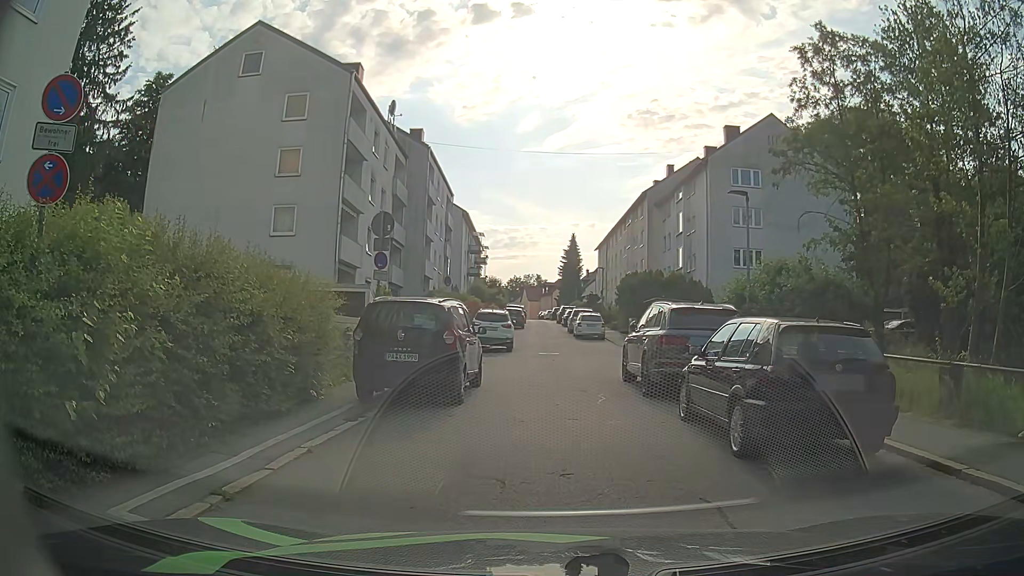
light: Day
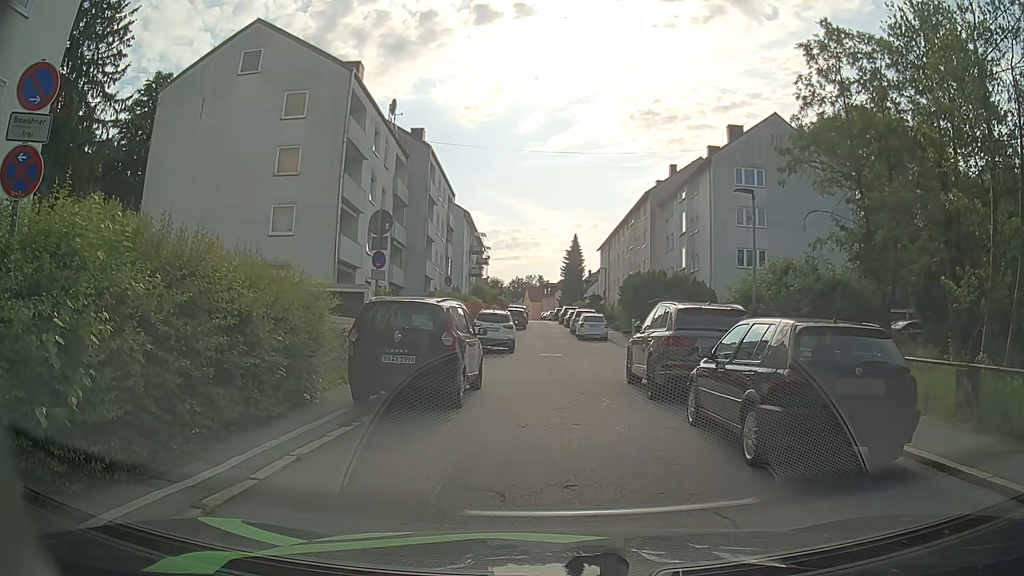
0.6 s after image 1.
(0.0, +0.4) m; 0°
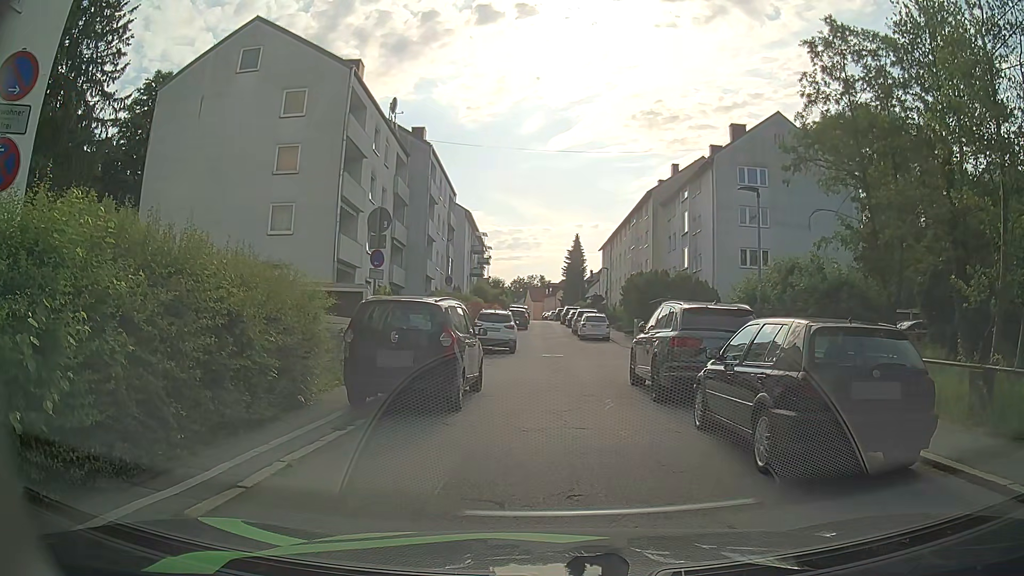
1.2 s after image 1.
(0.0, +0.3) m; 0°
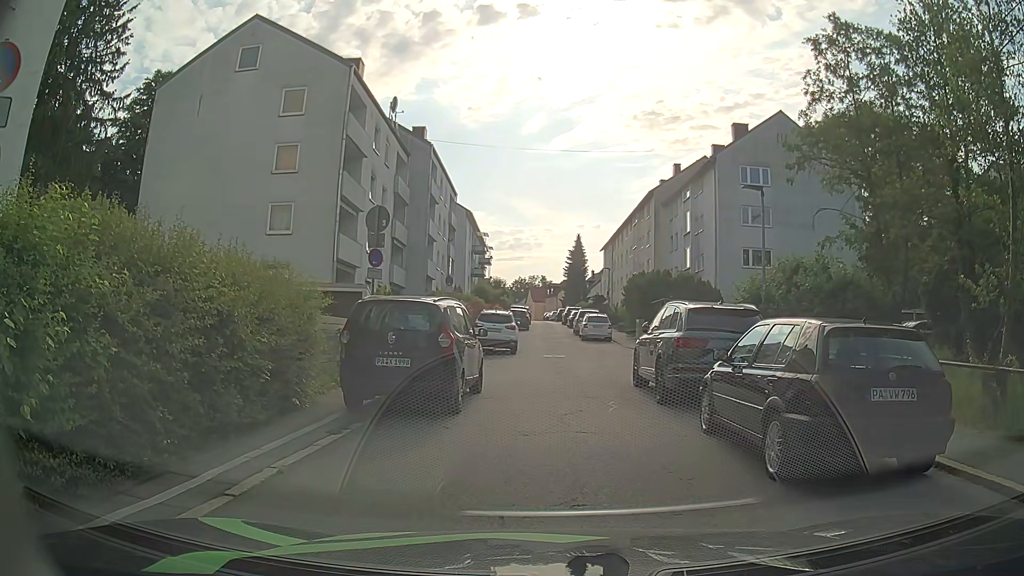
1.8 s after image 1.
(0.0, +0.3) m; 0°
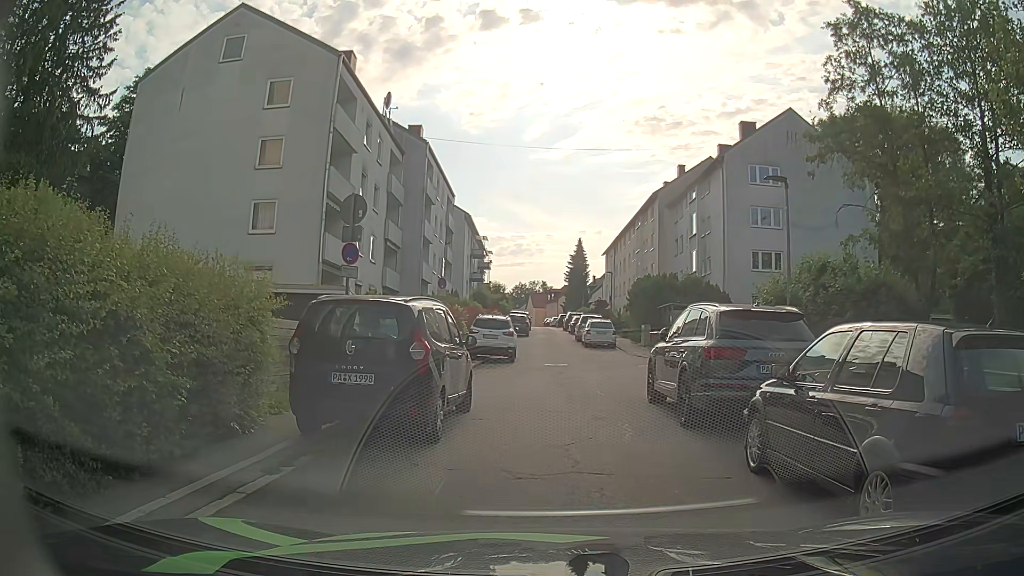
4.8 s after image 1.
(0.0, +2.0) m; -1°
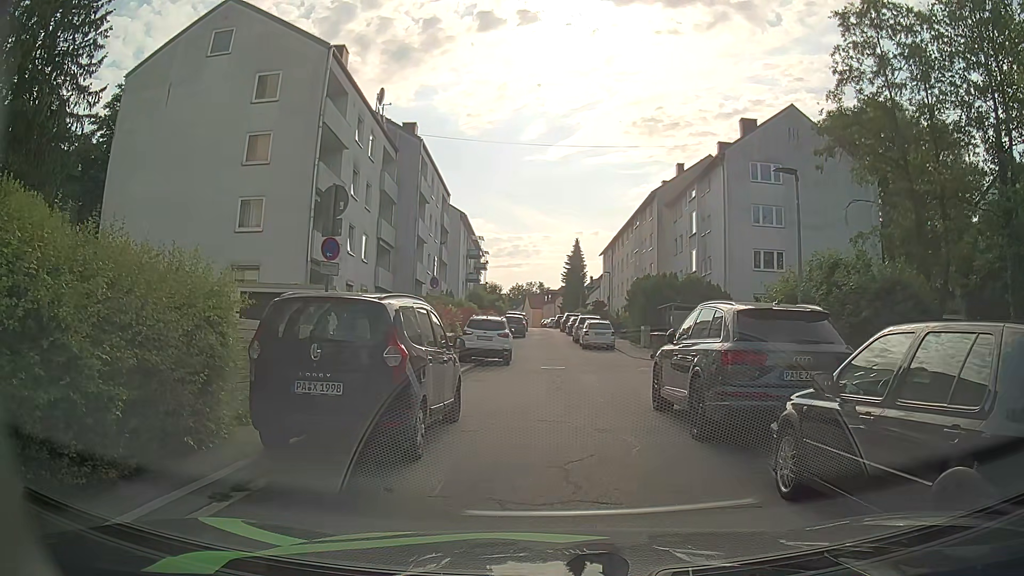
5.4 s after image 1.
(0.0, +1.0) m; +2°
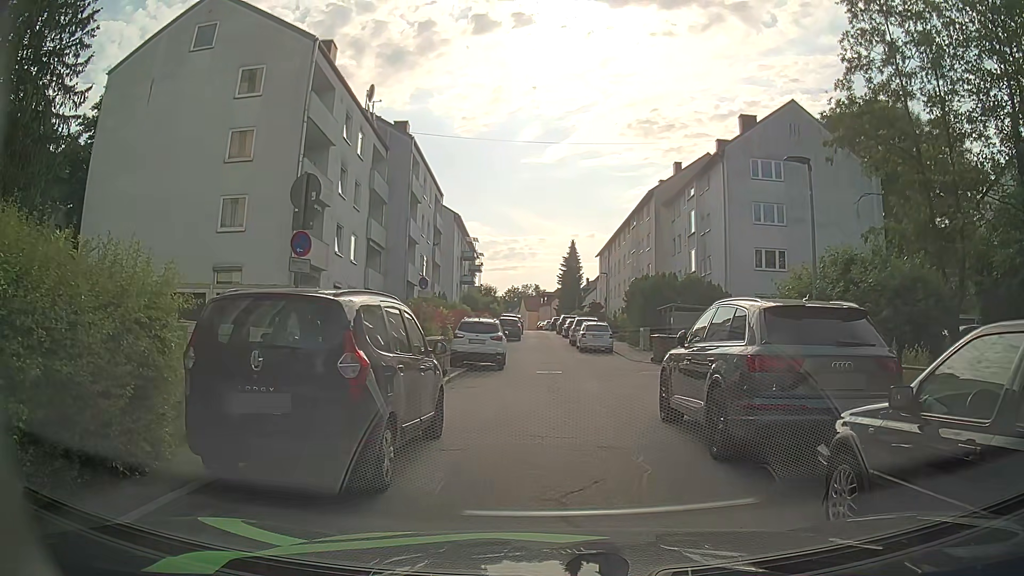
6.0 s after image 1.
(0.0, +1.2) m; +1°
